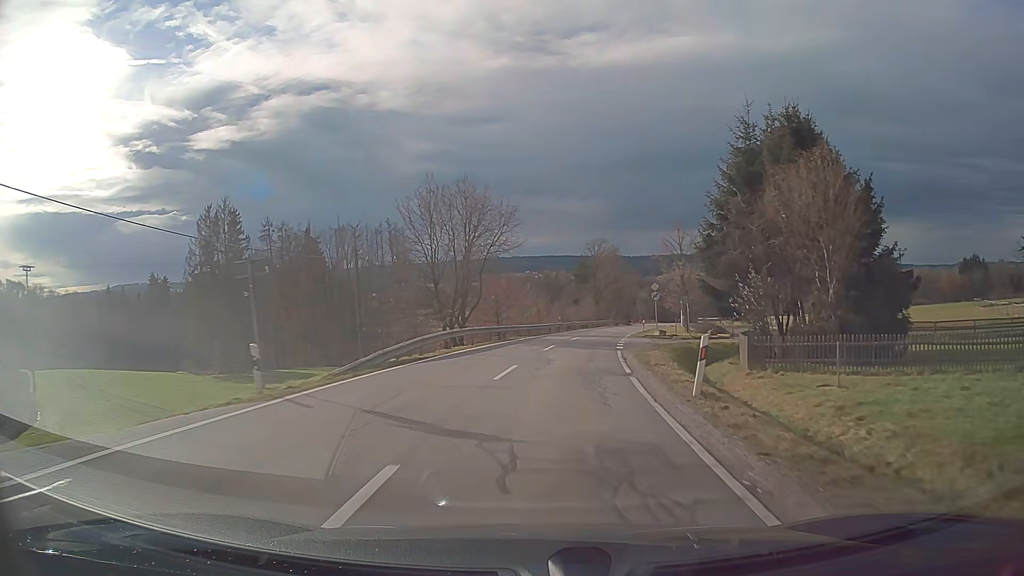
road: tertiary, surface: asphalt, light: Day
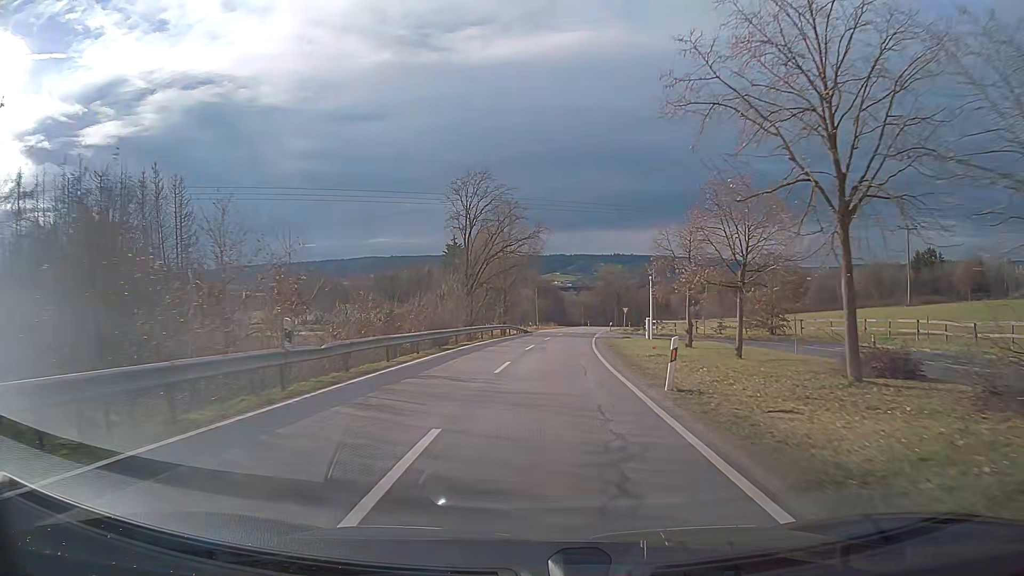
(+4.3, +45.5) m; +10°
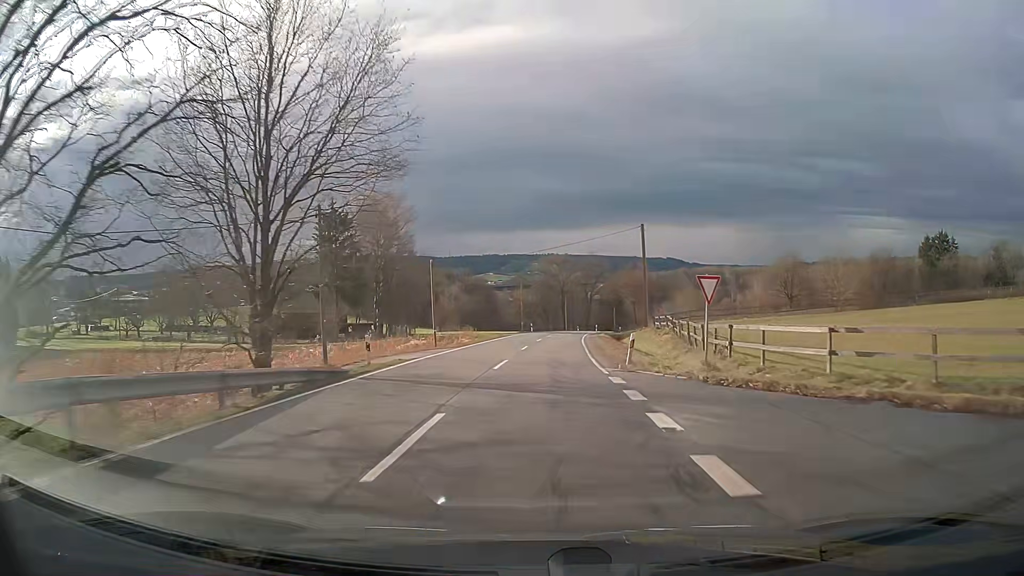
(+2.4, +45.8) m; +5°
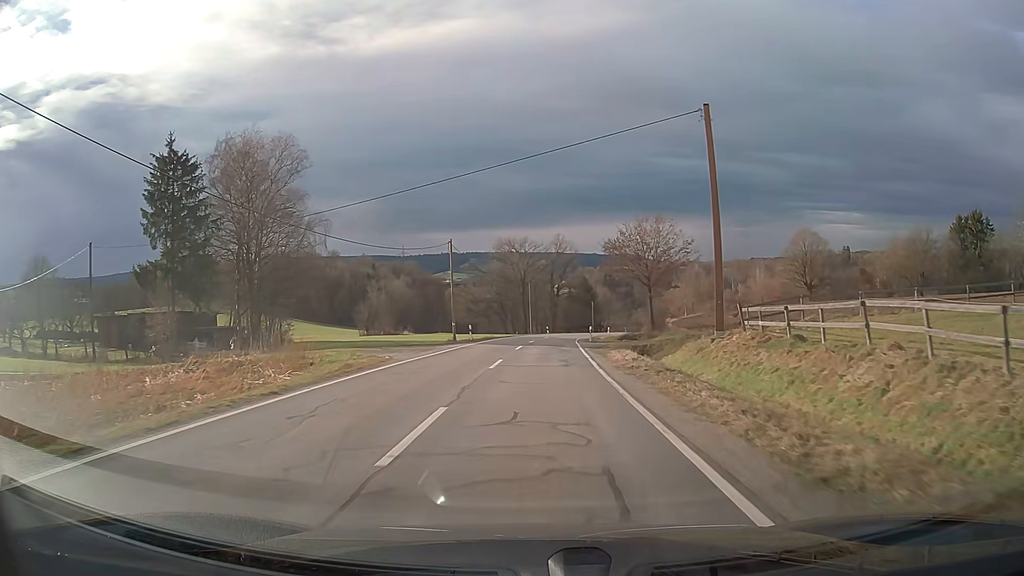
(+1.2, +36.7) m; +4°
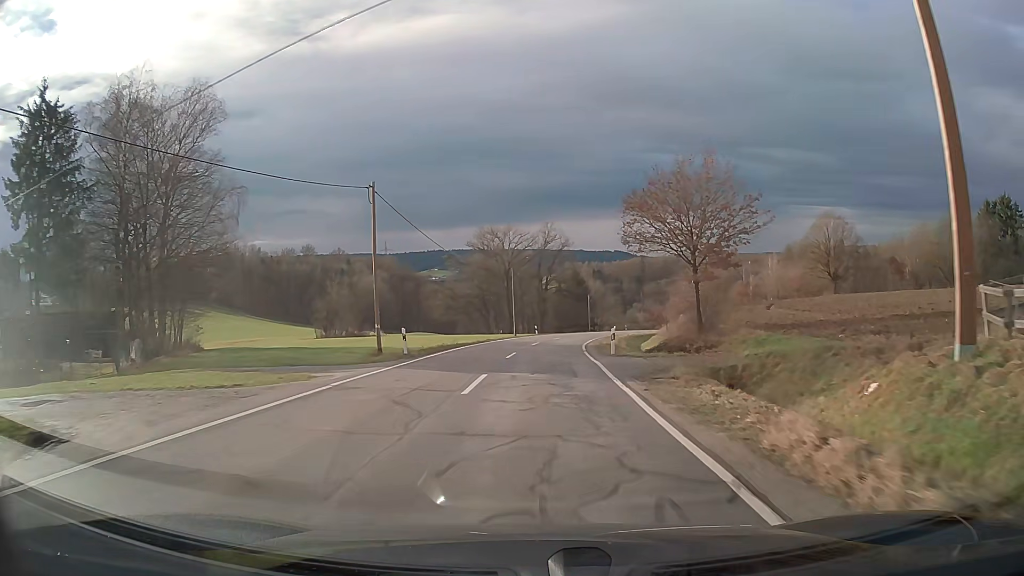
(+0.2, +18.2) m; +1°
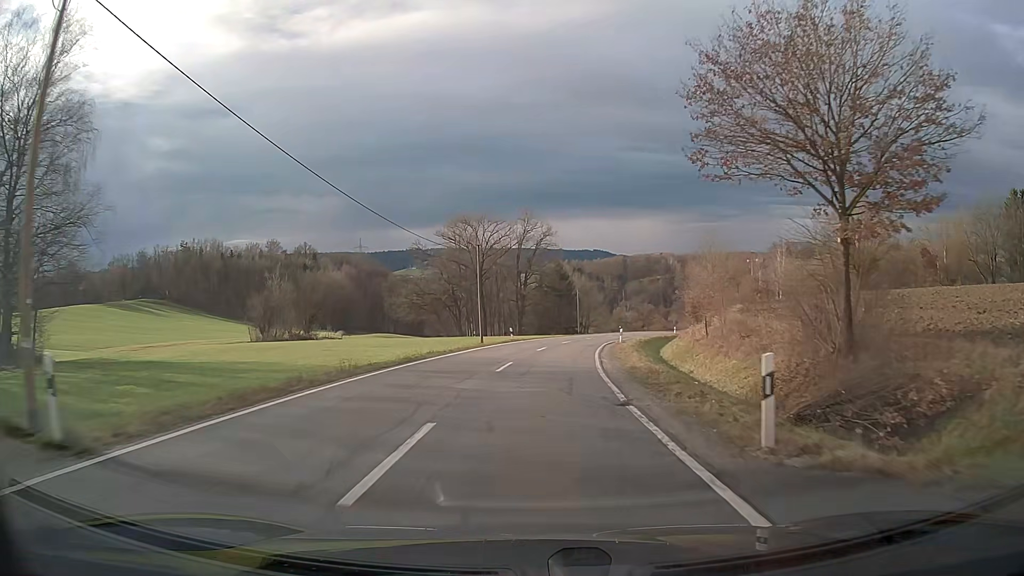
(+0.3, +18.3) m; +2°
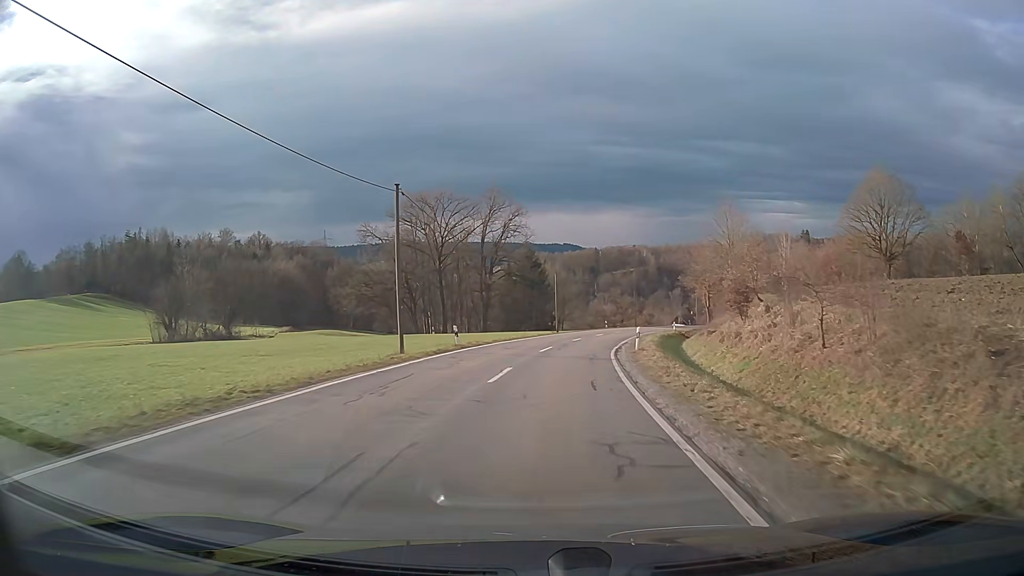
(+0.4, +18.3) m; +3°
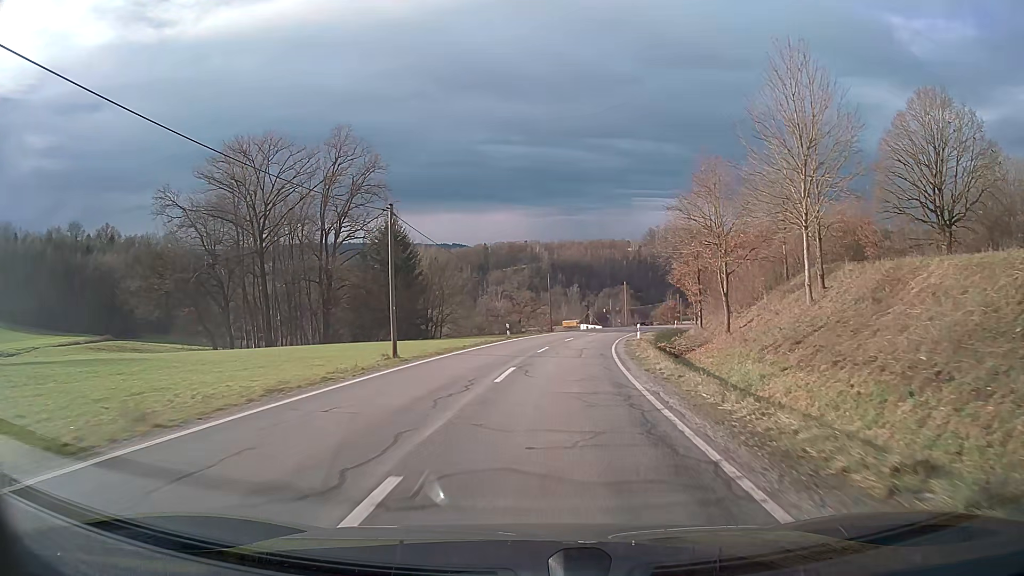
(+2.9, +36.5) m; +9°
